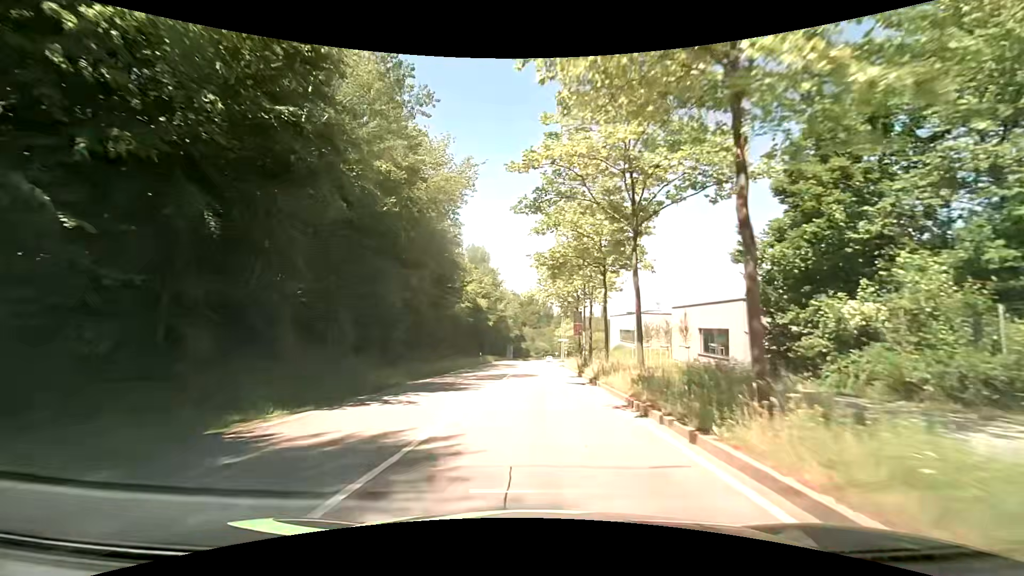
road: secondary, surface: asphalt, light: Day
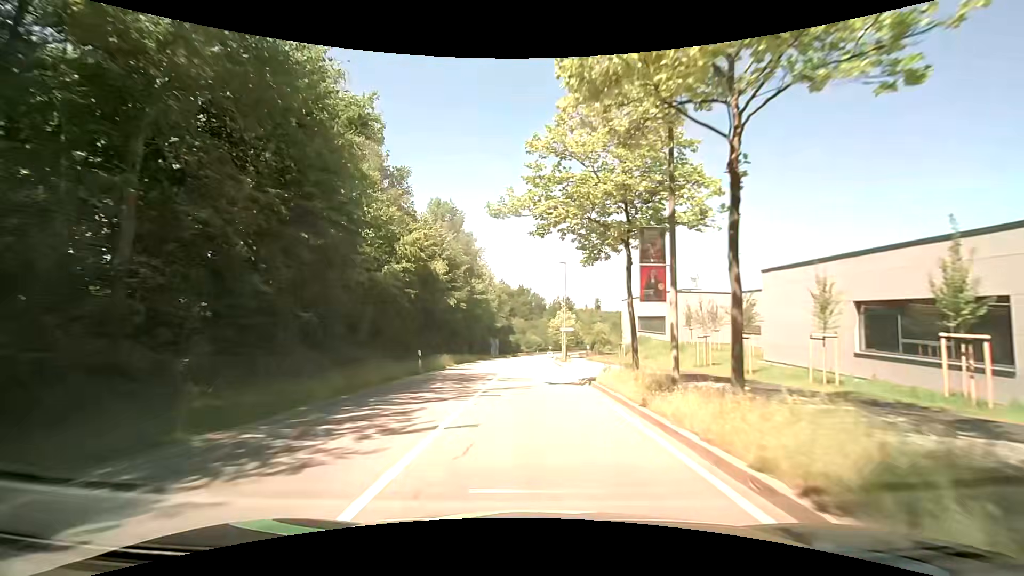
(+0.2, +23.8) m; 0°
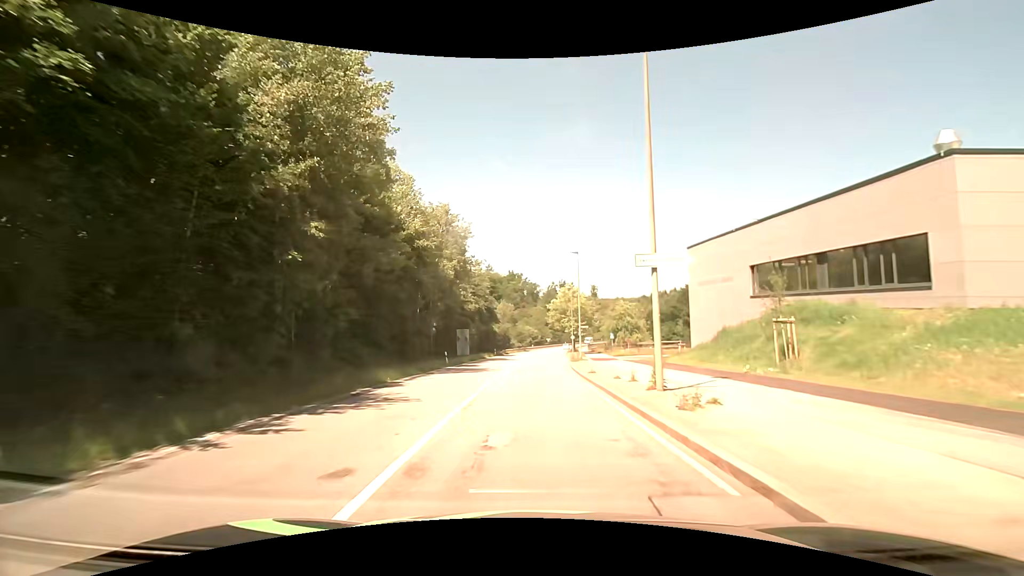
(+0.4, +38.9) m; +2°
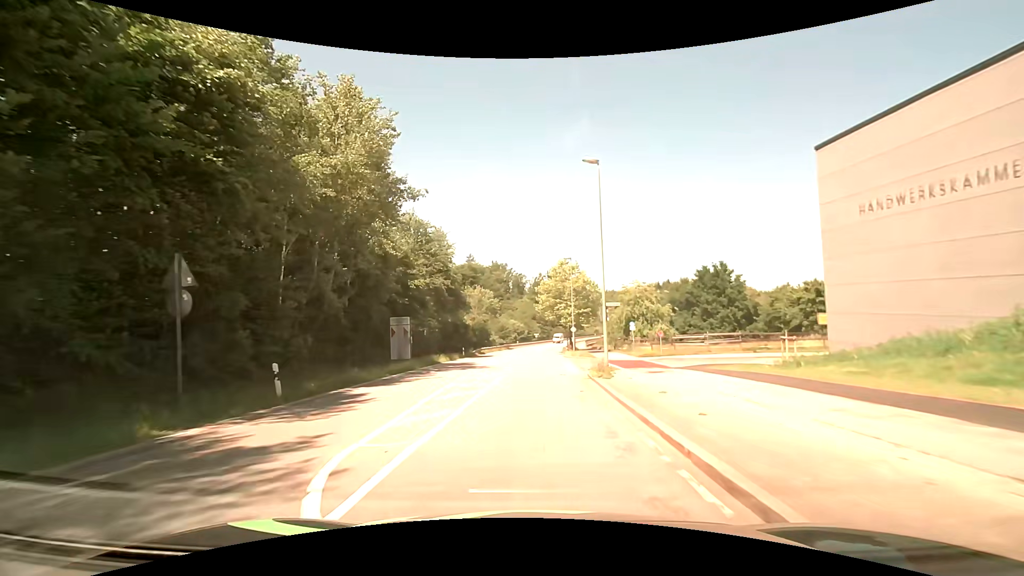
(+0.2, +23.0) m; +1°
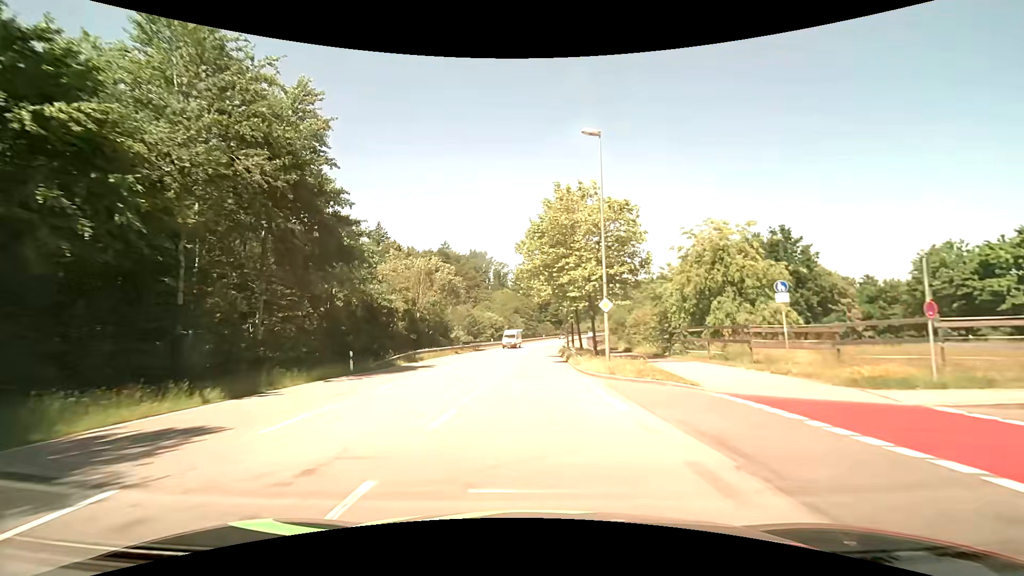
(+0.3, +31.0) m; +2°
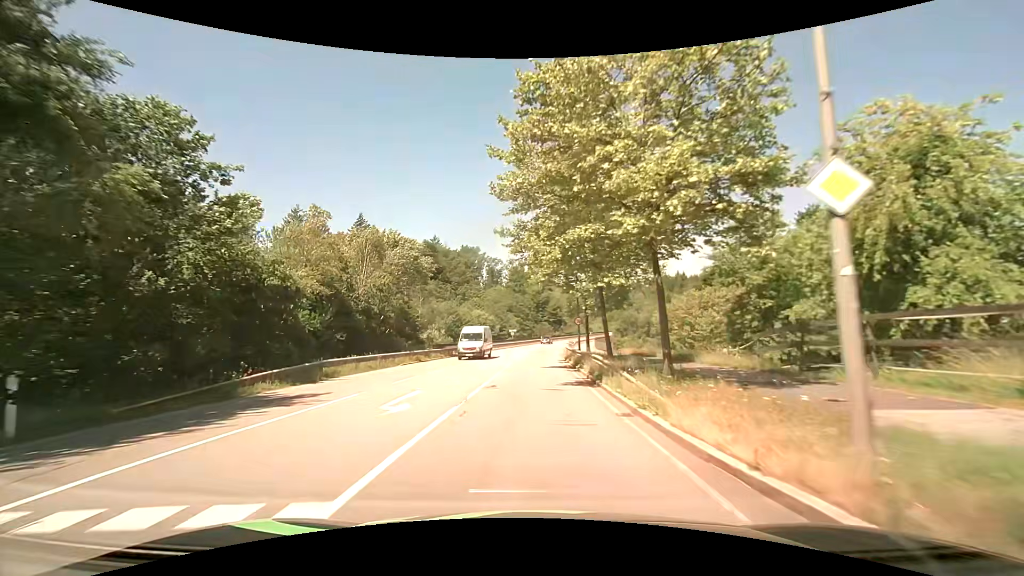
(0.0, +16.2) m; 0°
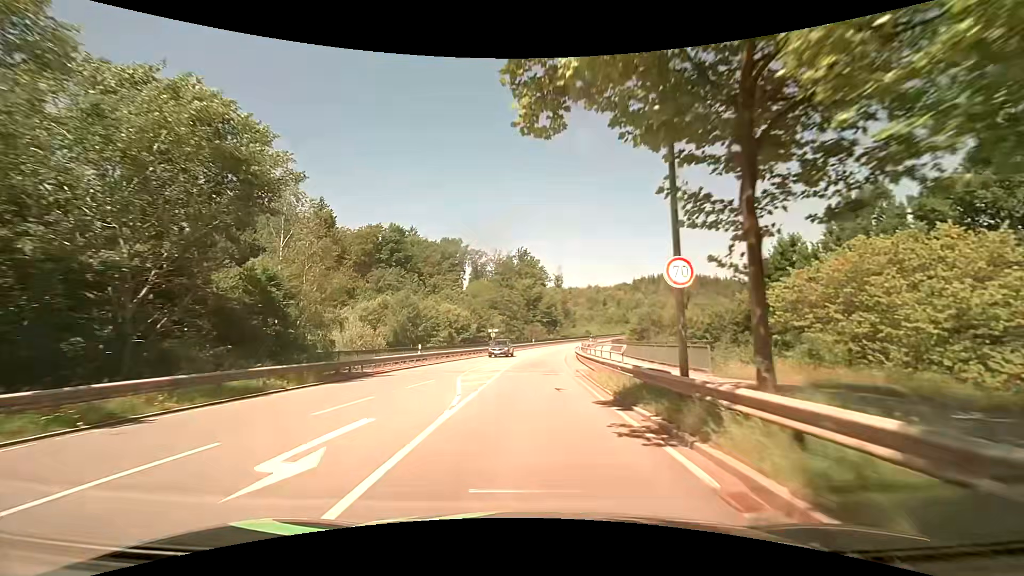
(0.0, +25.3) m; +1°
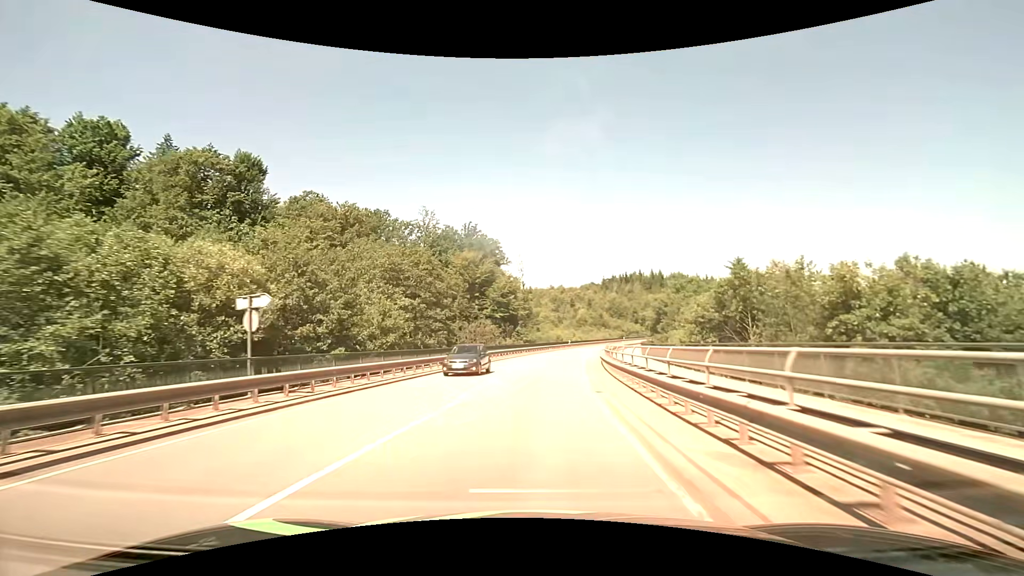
(+1.7, +46.5) m; +5°
(0, +10) (+1, +20) (+1, +30) (+3, +40) (+4, +50) (+6, +60) (+8, +69) (+11, +79) (+13, +89) (+17, +98) m
